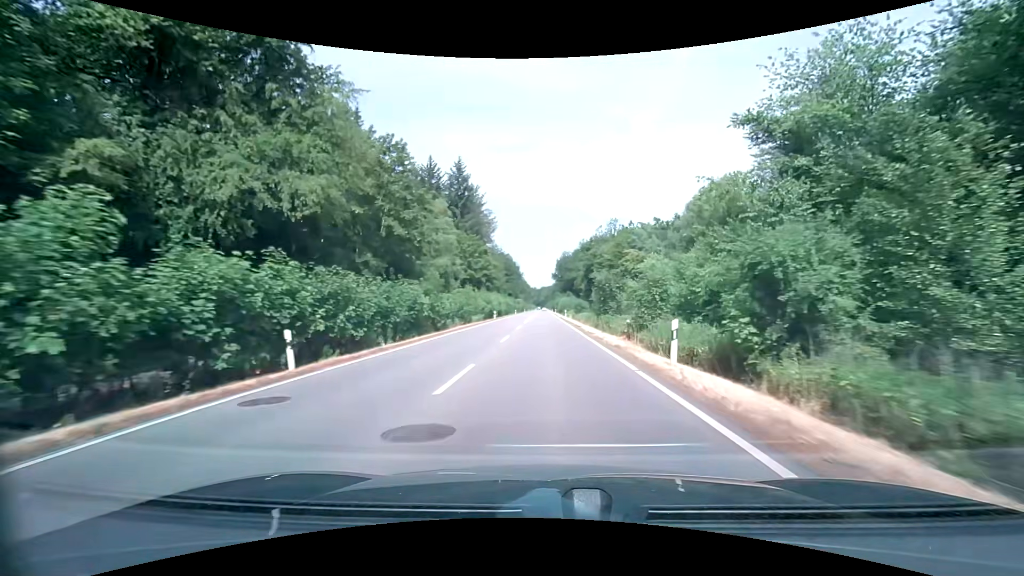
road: secondary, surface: asphalt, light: Day
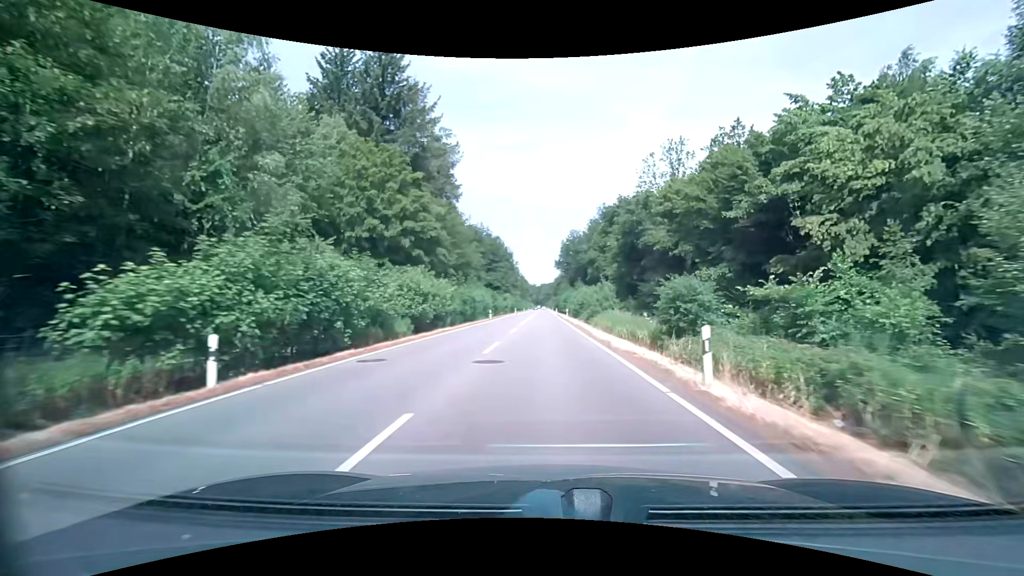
(-0.2, +53.7) m; 0°
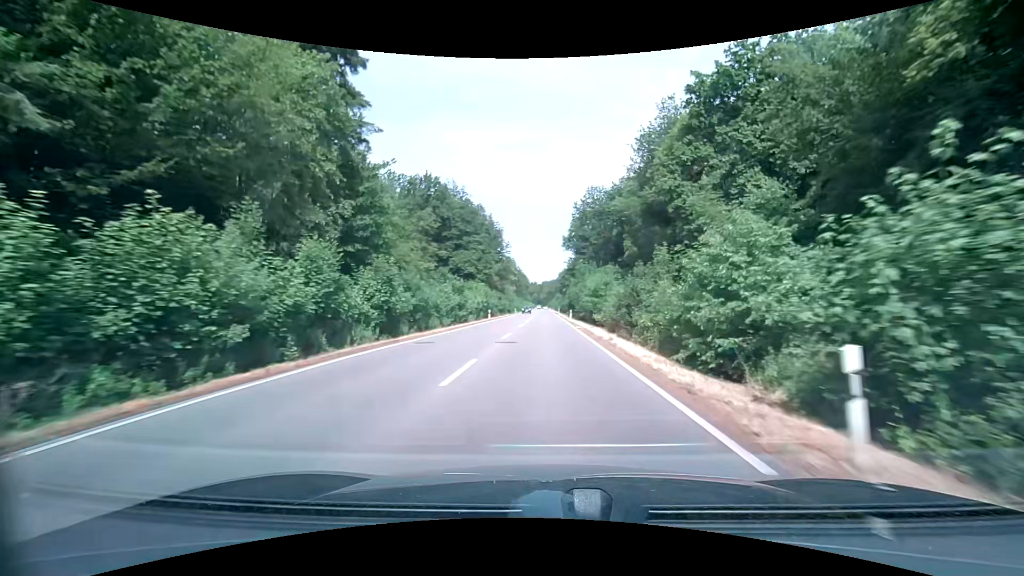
(+0.1, +54.1) m; 0°
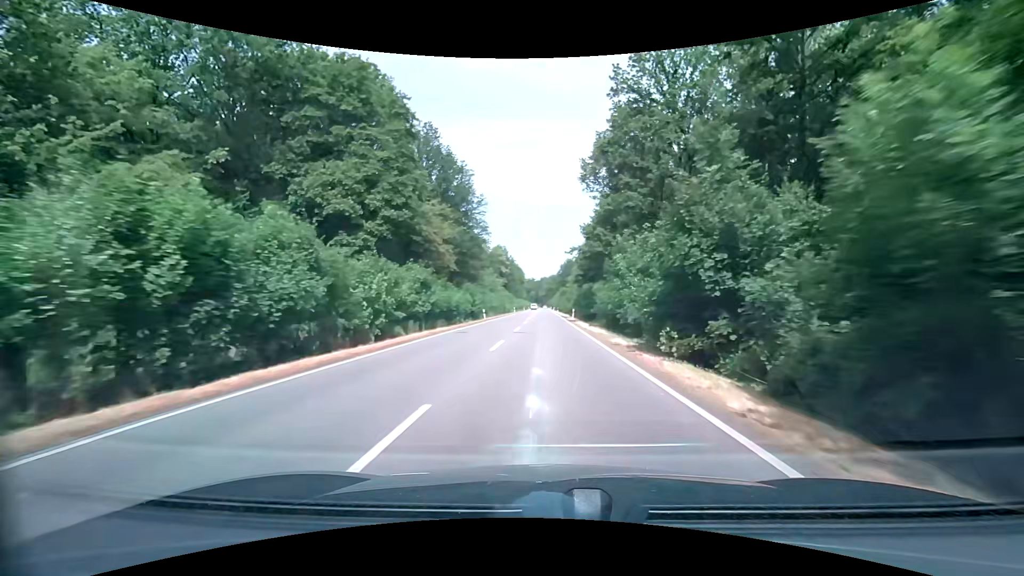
(-0.1, +53.7) m; 0°
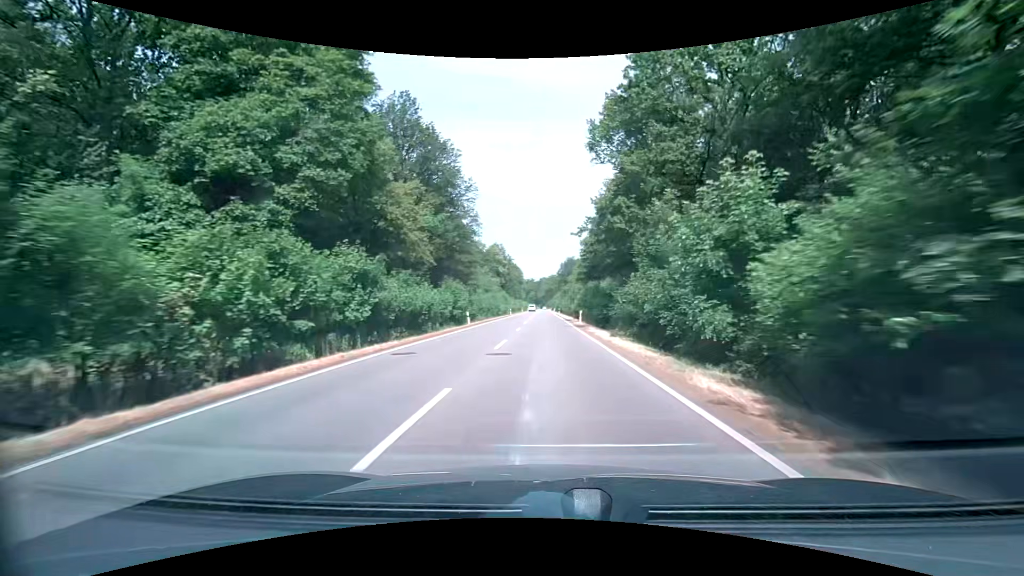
(0.0, +10.6) m; 0°
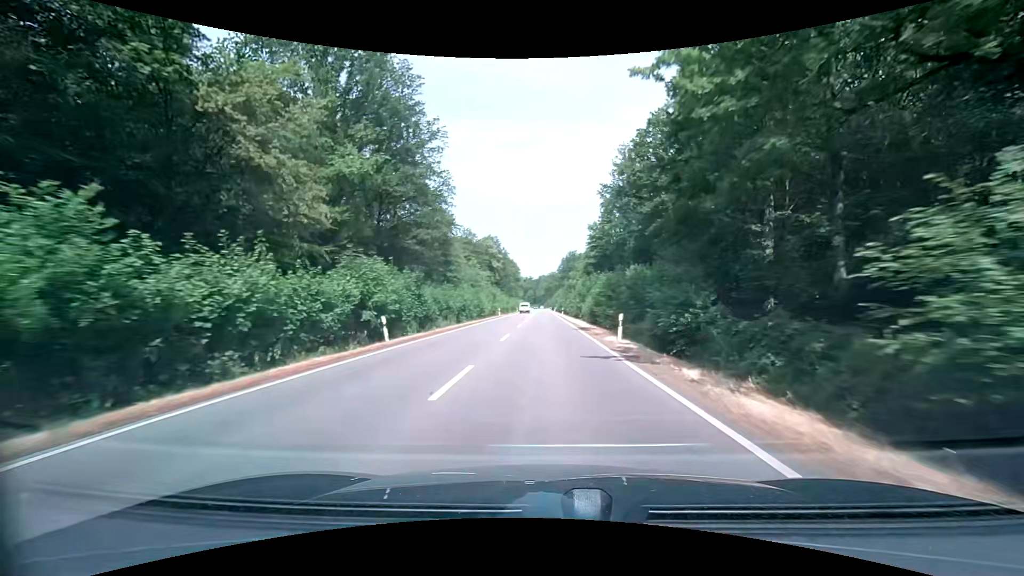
(0.0, +21.1) m; 0°
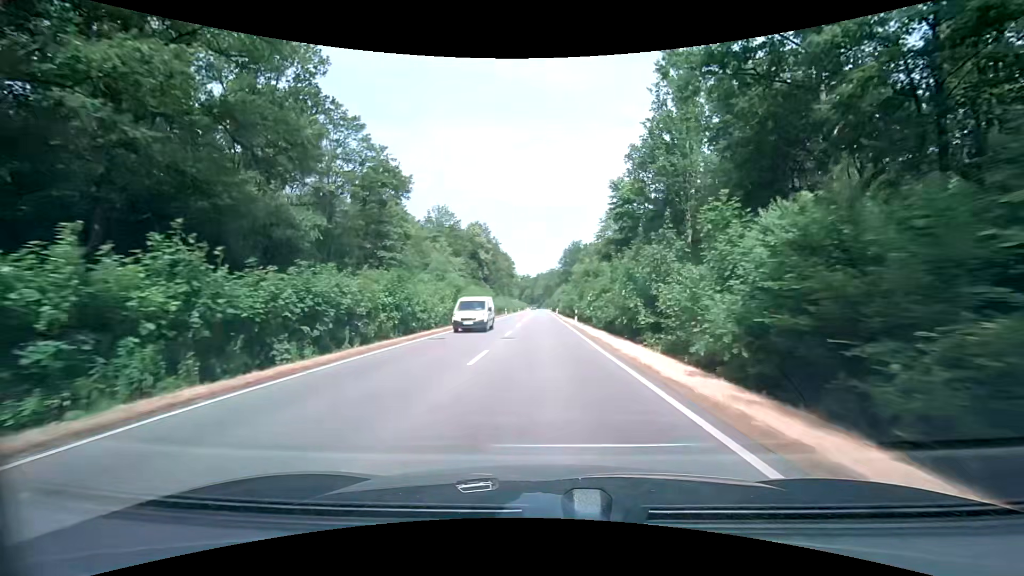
(+0.1, +31.5) m; 0°
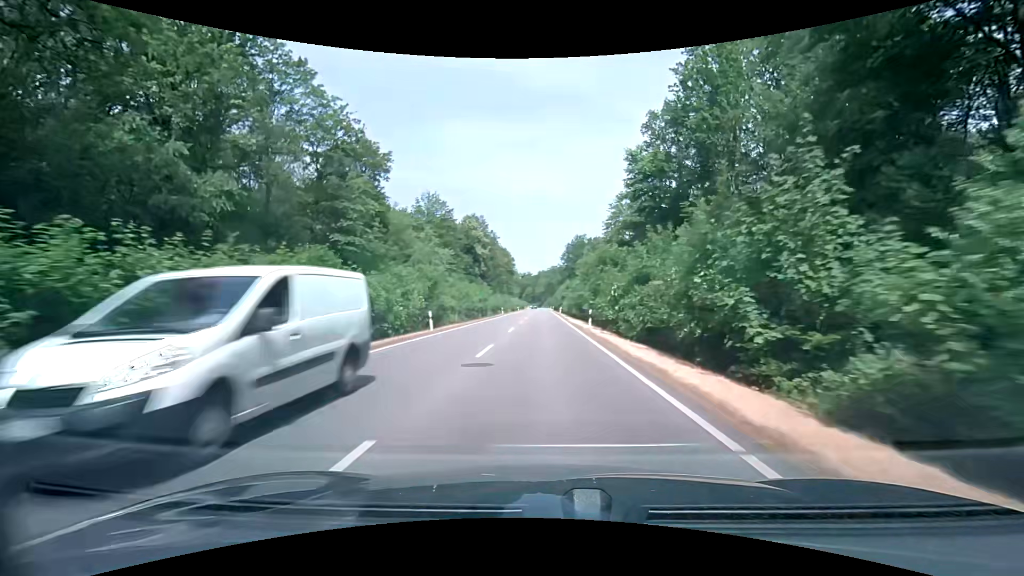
(0.0, +10.5) m; -1°
(0, +10) (0, +20) (0, +30) (0, +40) (0, +50) (0, +60) (0, +70) (0, +80) (0, +90) (0, +100) m
